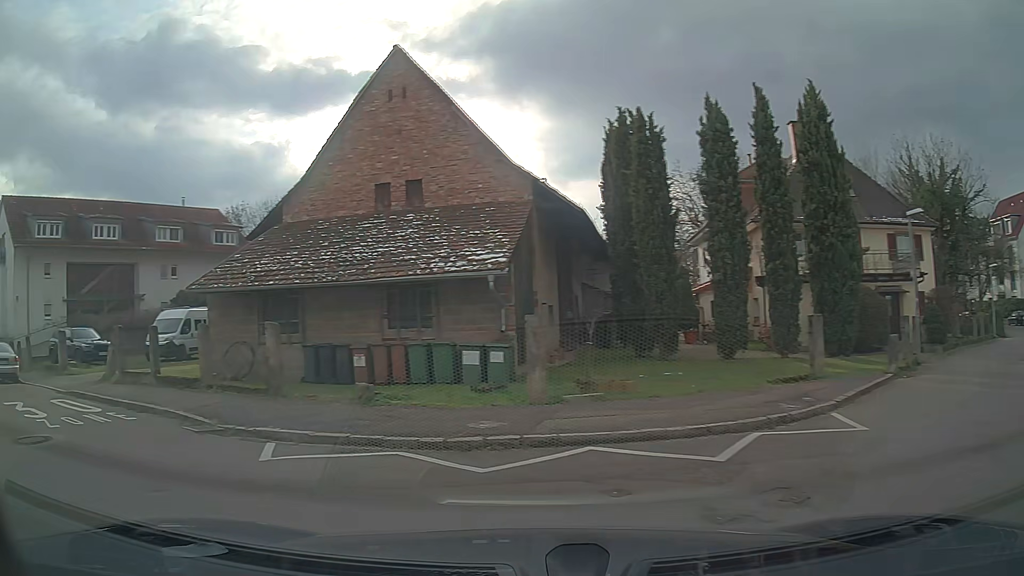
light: Day
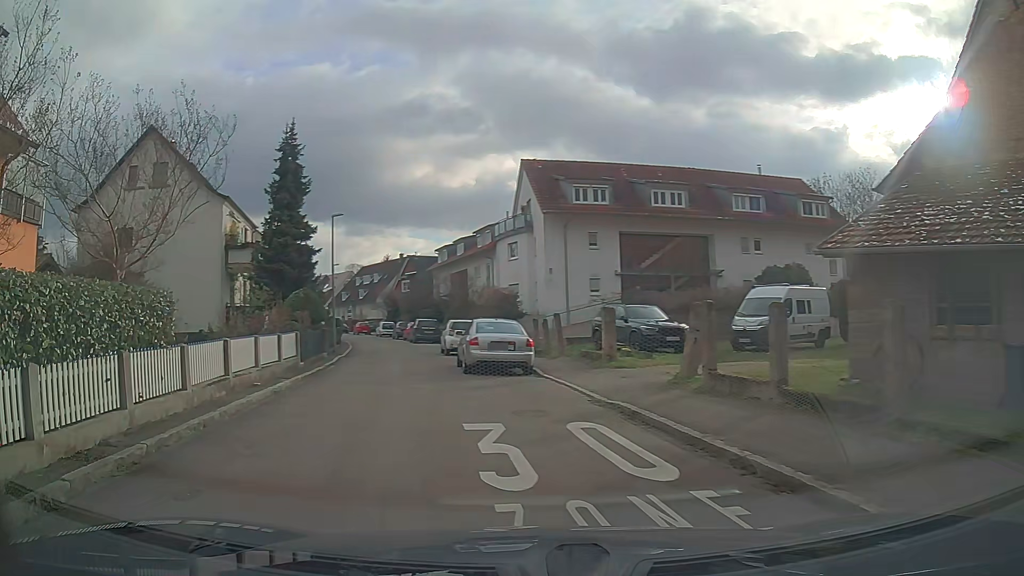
(-2.9, +6.6) m; -42°
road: residential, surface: asphalt
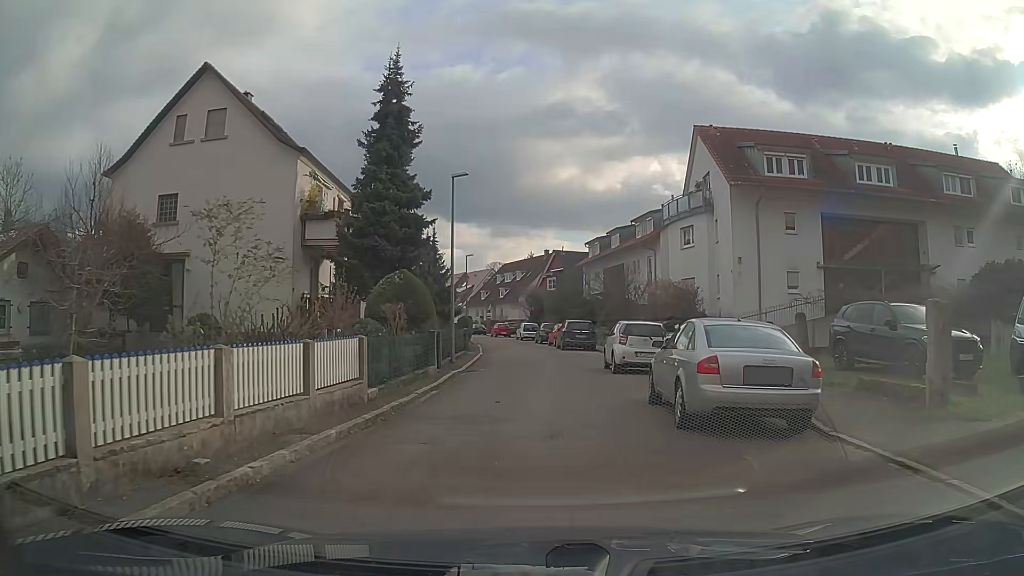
(-1.3, +9.0) m; -10°
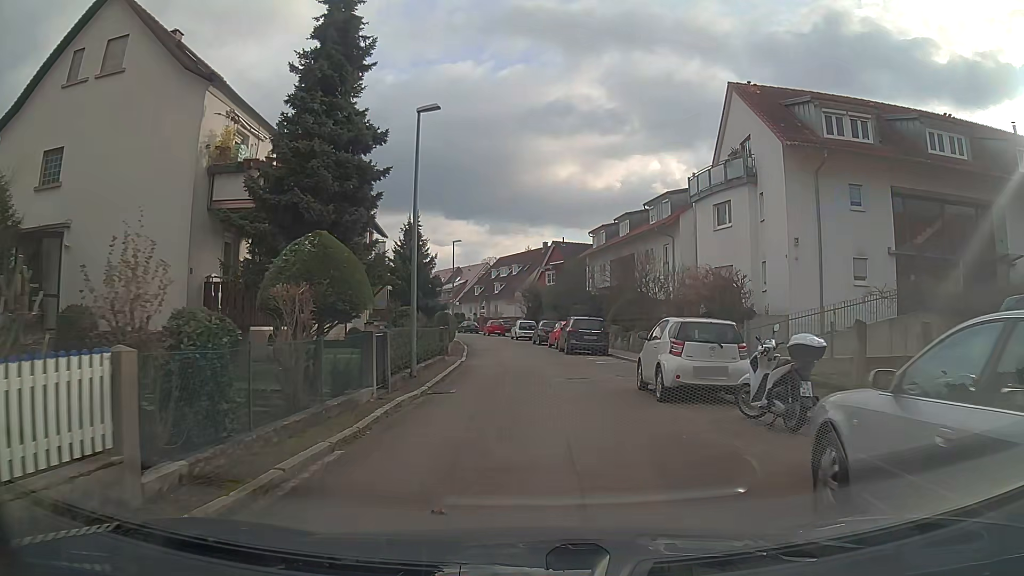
(0.0, +7.2) m; 0°
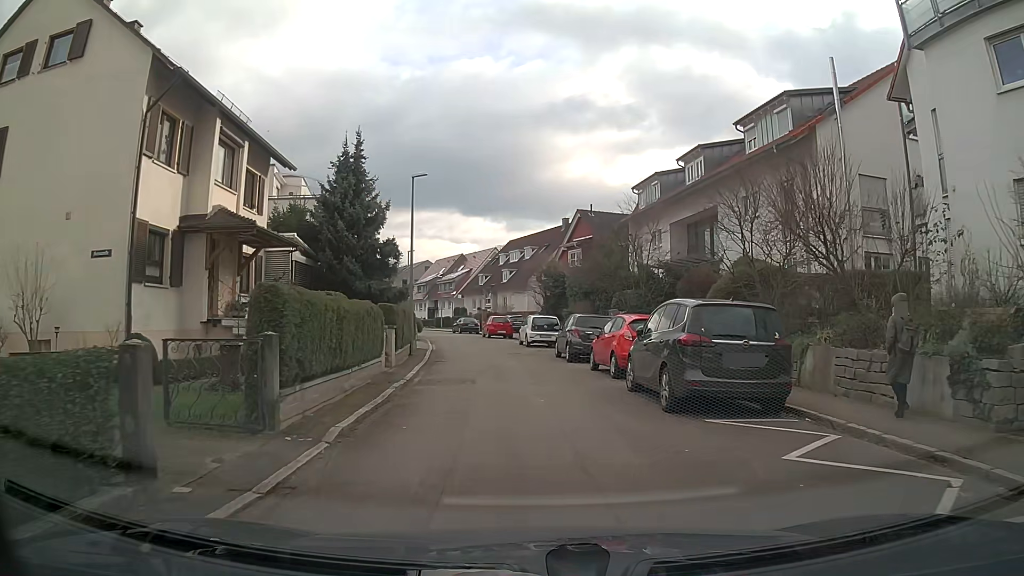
(-0.1, +19.3) m; -2°
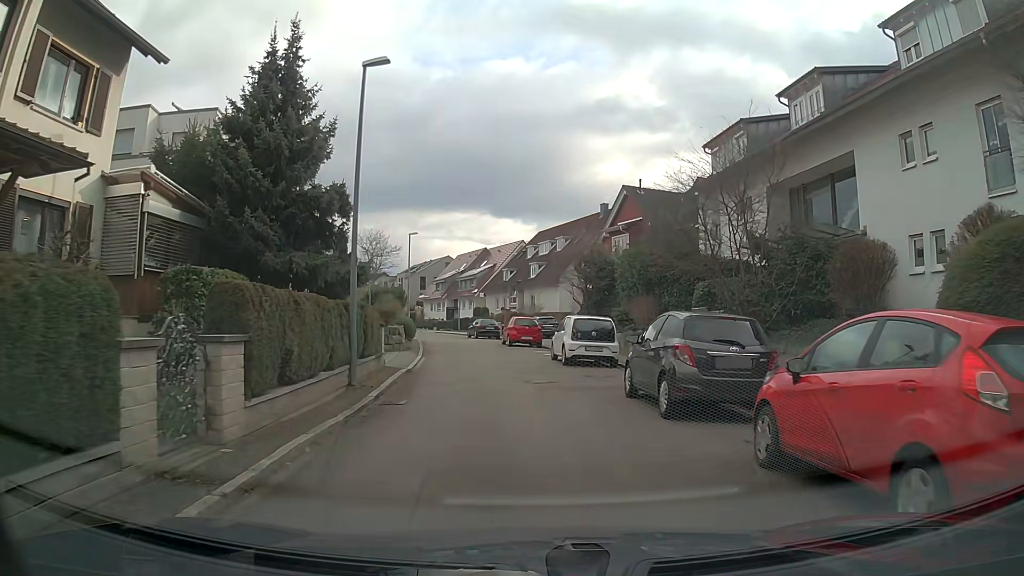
(-0.3, +11.3) m; -3°
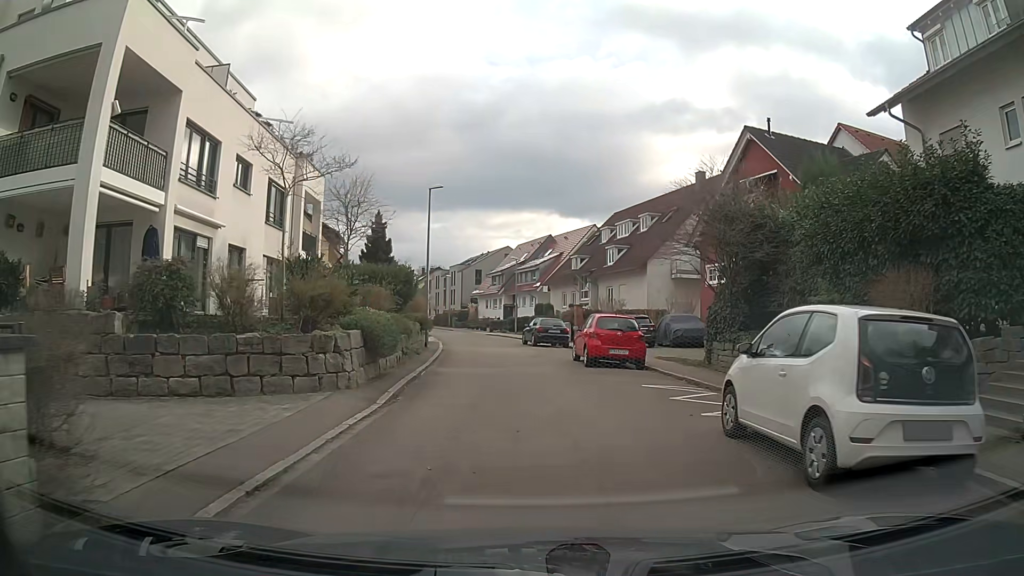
(-0.6, +14.7) m; -5°
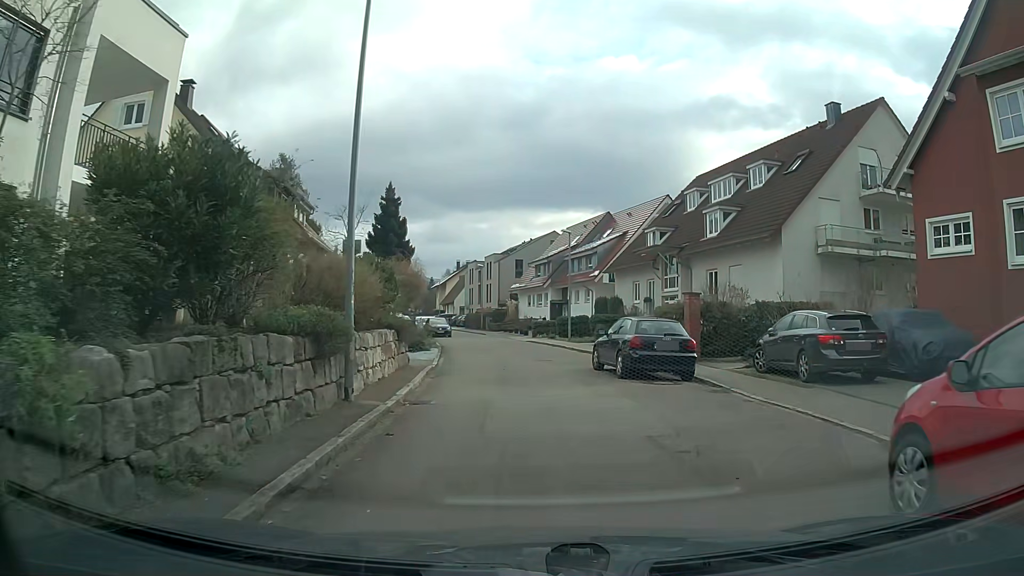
(-0.8, +17.1) m; -5°
